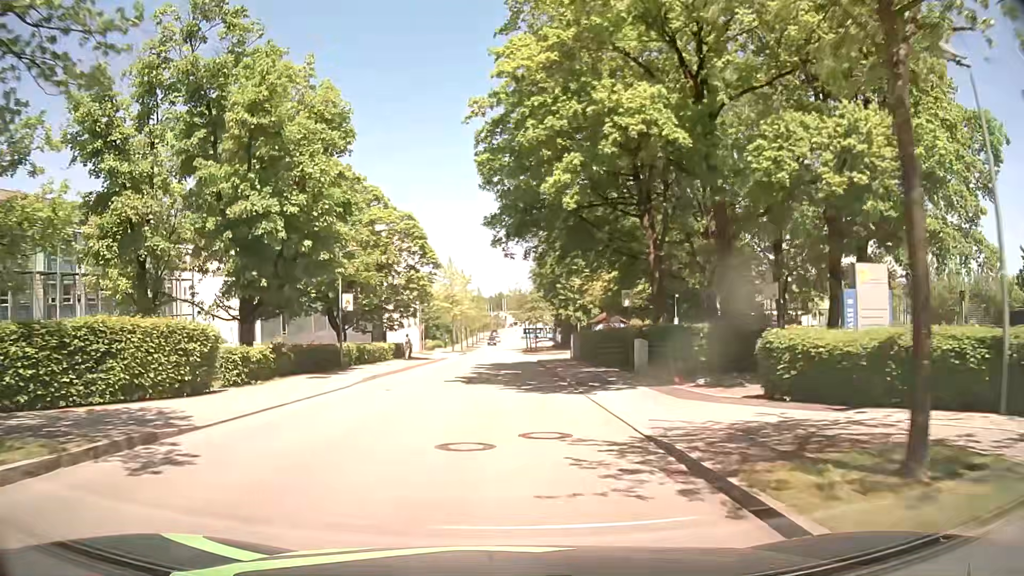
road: residential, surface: asphalt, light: Day
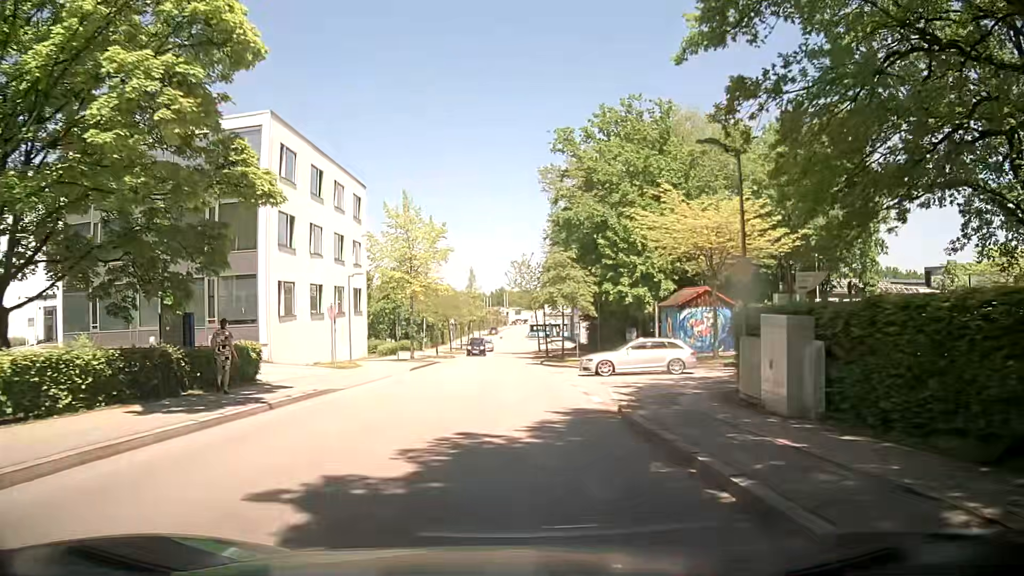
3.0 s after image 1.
(-0.3, +33.3) m; -1°
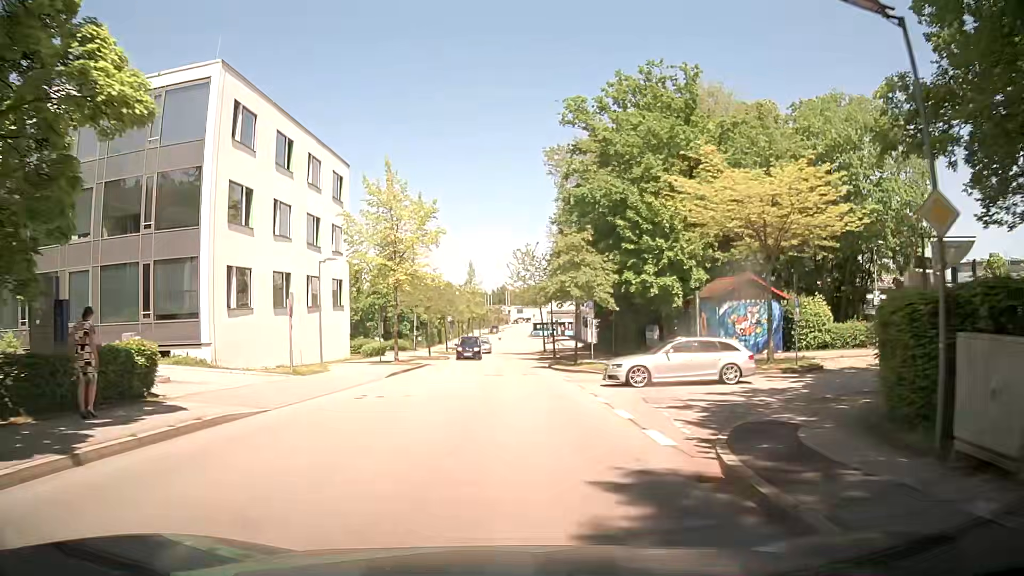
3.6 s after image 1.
(+0.1, +6.6) m; +1°
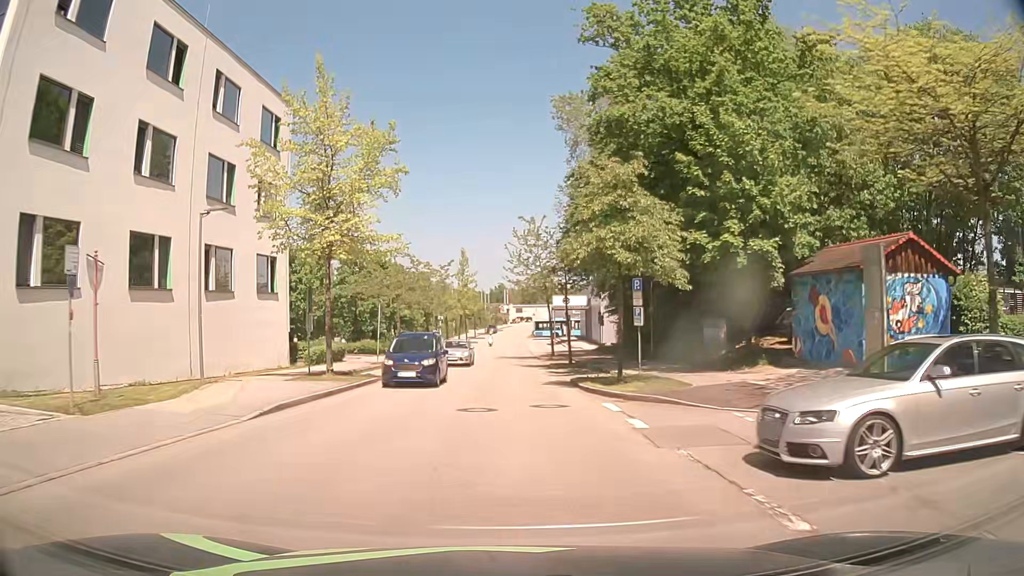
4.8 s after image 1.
(0.0, +13.2) m; 0°
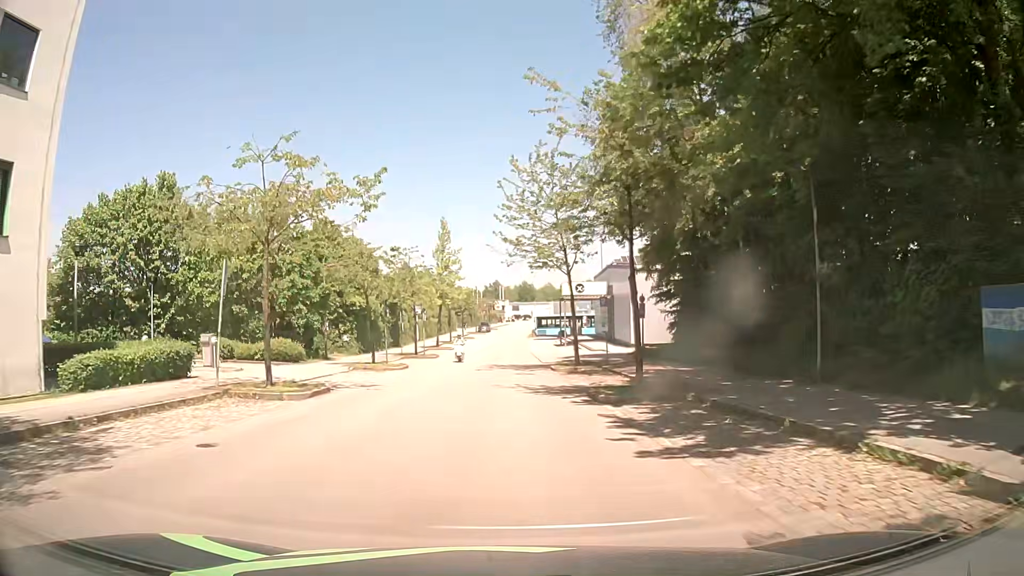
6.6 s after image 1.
(+0.2, +19.7) m; +1°
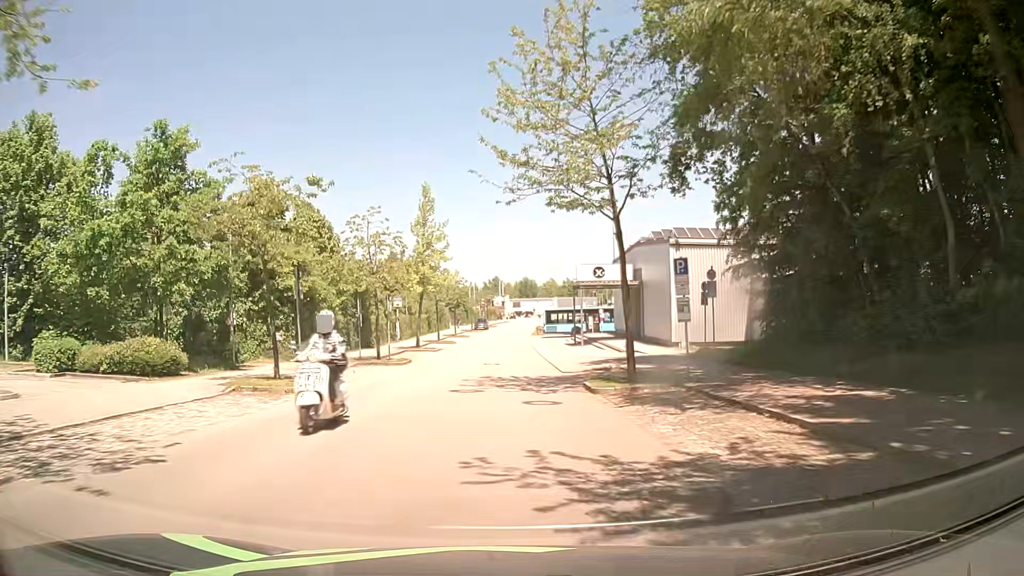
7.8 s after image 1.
(0.0, +13.2) m; 0°
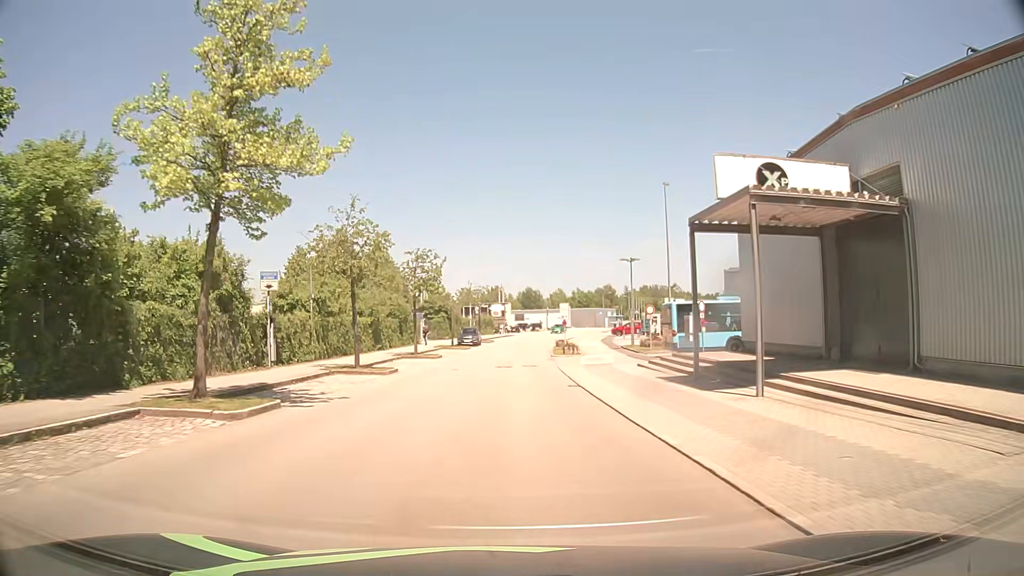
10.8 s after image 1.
(-0.2, +33.2) m; 0°
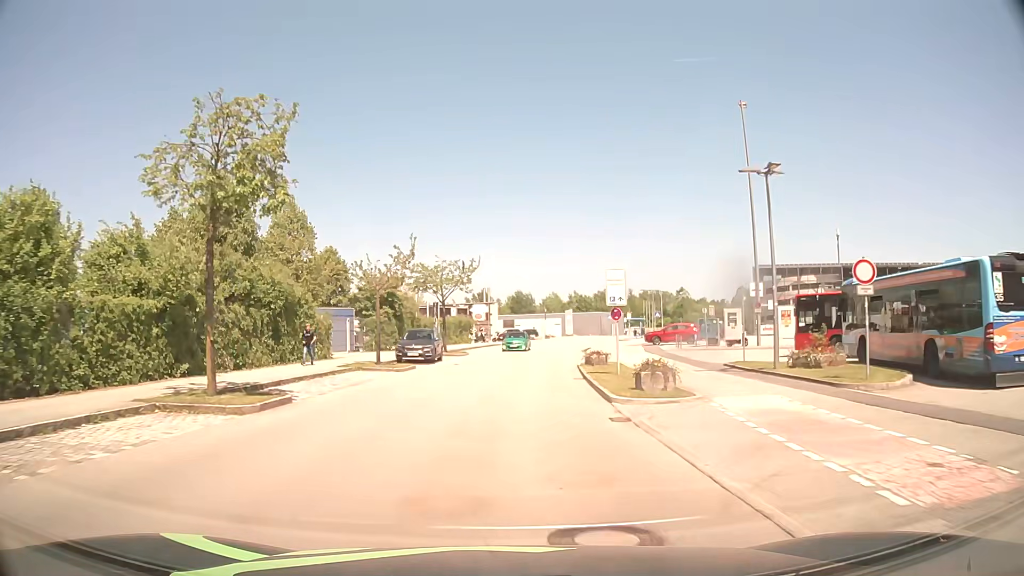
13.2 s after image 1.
(+0.2, +27.3) m; +1°
(0, +10) (0, +20) (+1, +30) (+2, +40) (+3, +50) (+5, +60) (+7, +69) (+10, +79) (+13, +88) (+17, +98) m
